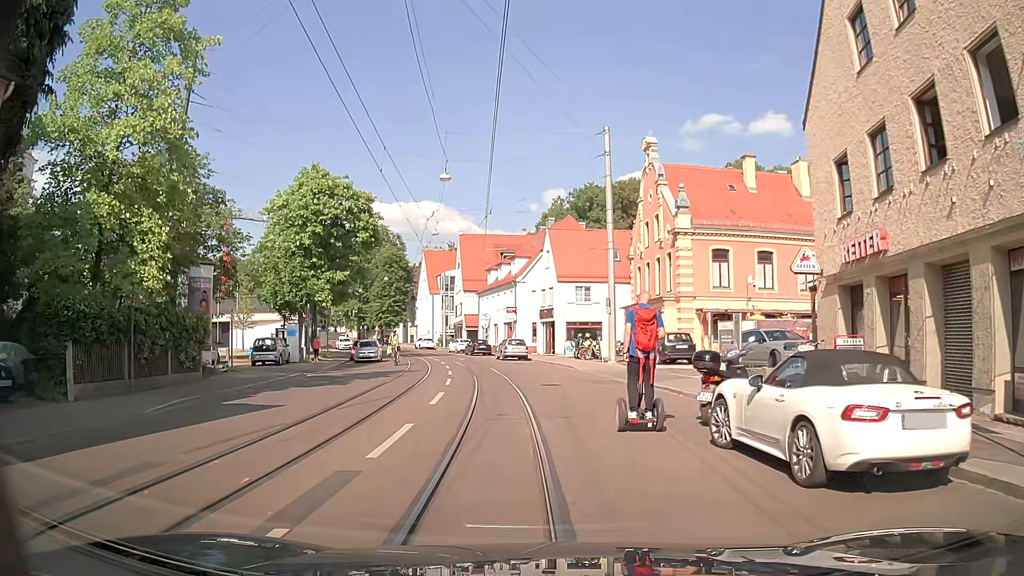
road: tertiary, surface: asphalt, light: Day
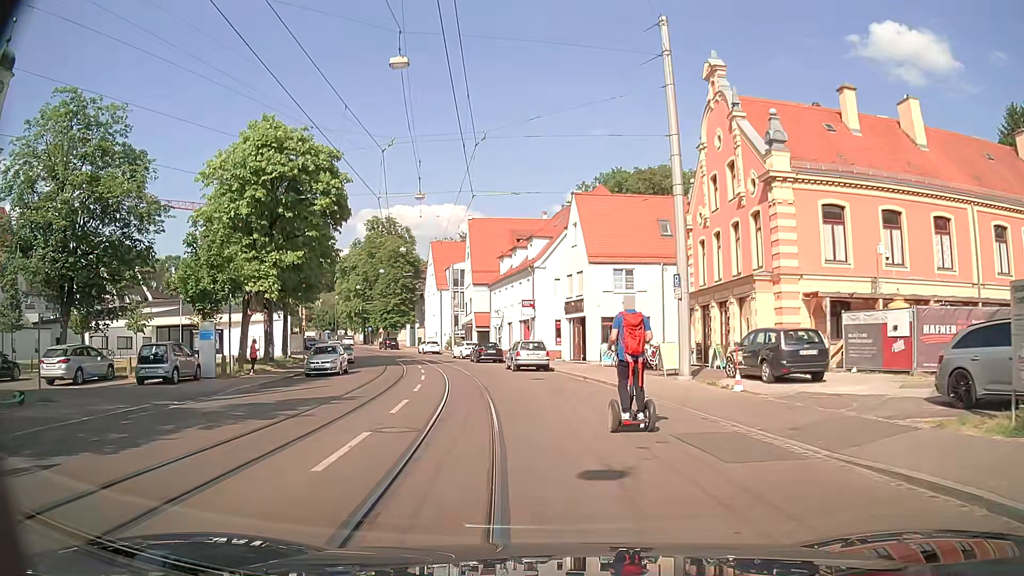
(-0.3, +12.8) m; -4°
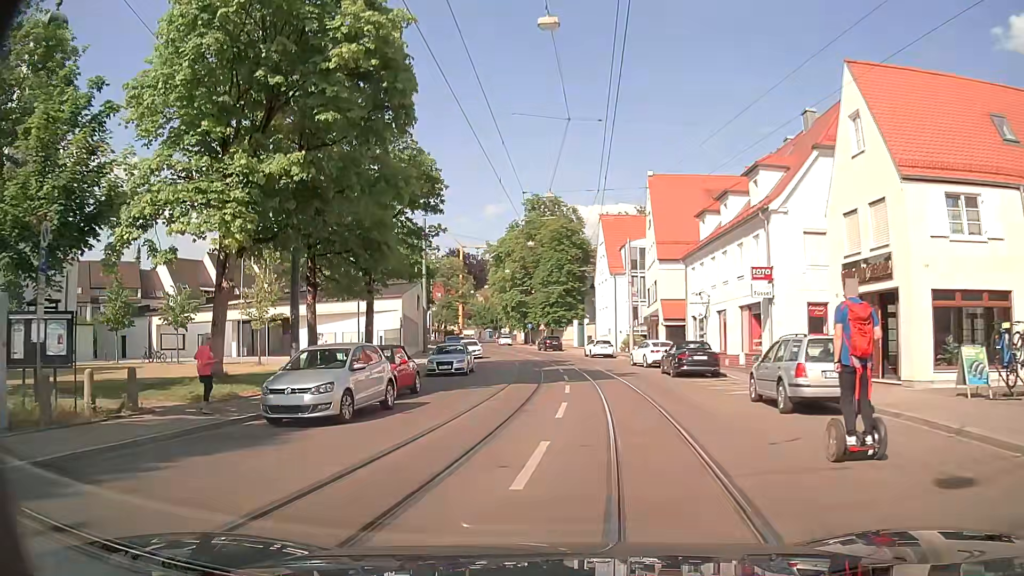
(-1.4, +19.3) m; -13°
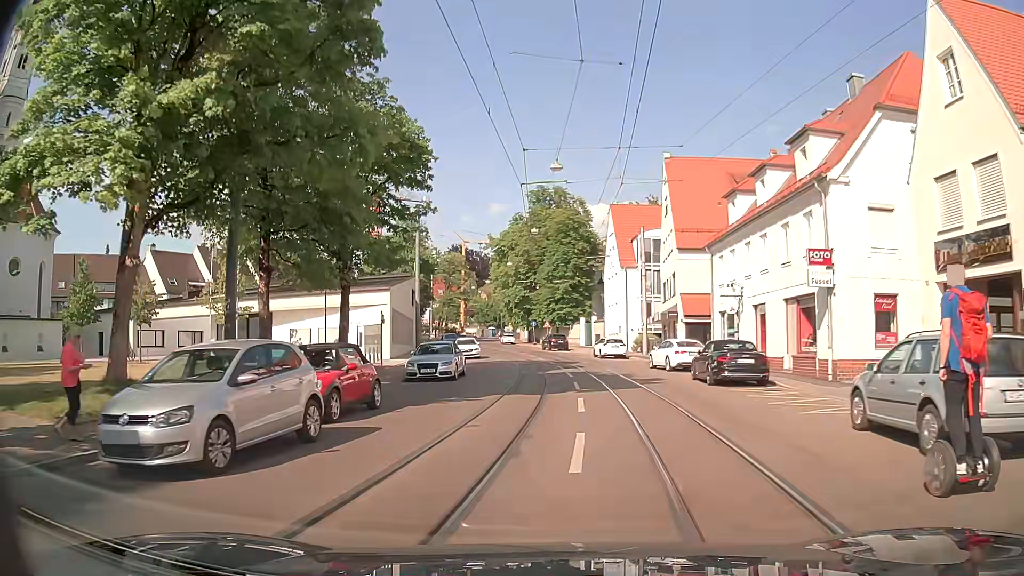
(0.0, +5.3) m; 0°
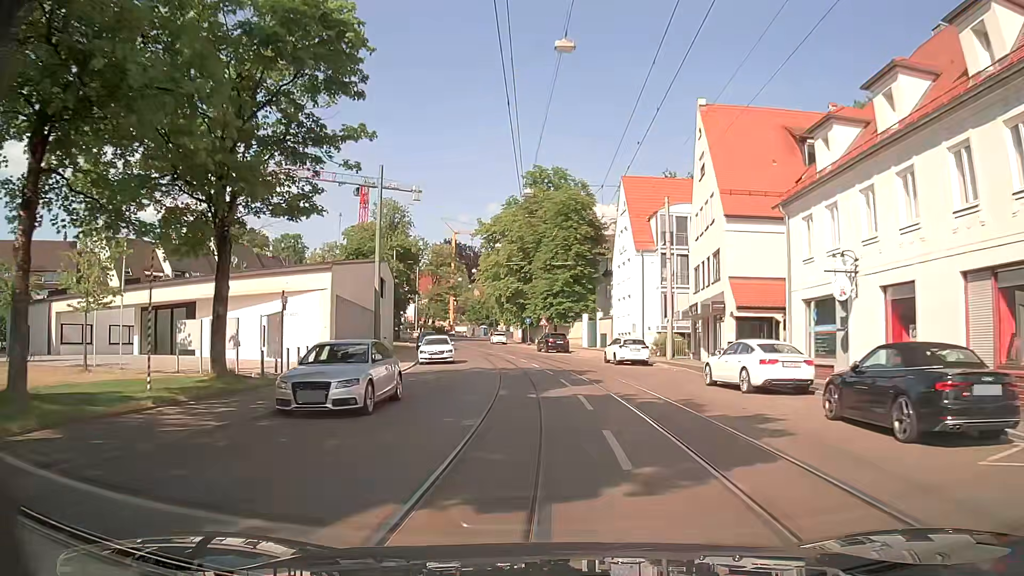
(-0.1, +11.9) m; -1°
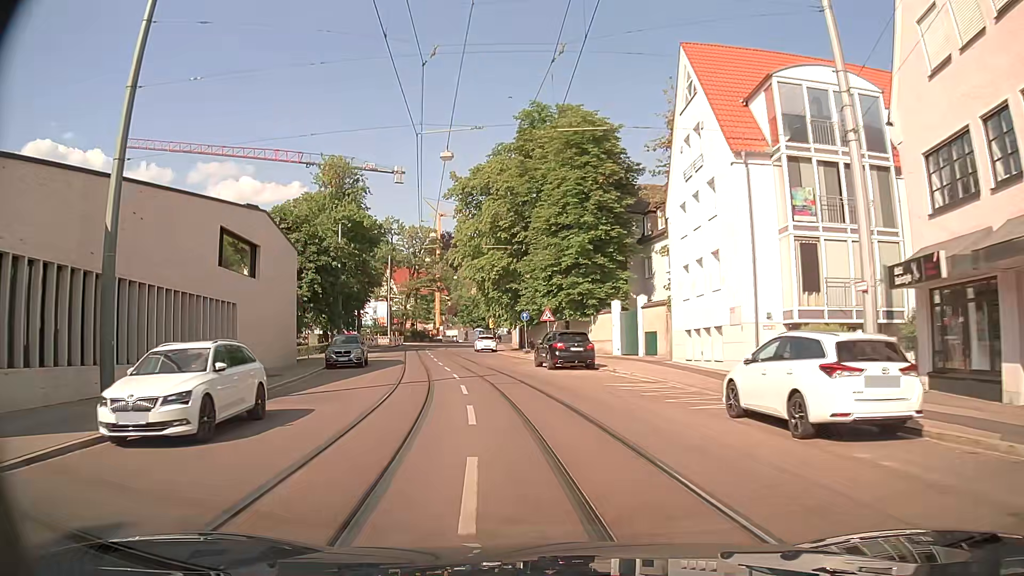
(+0.6, +26.3) m; 0°
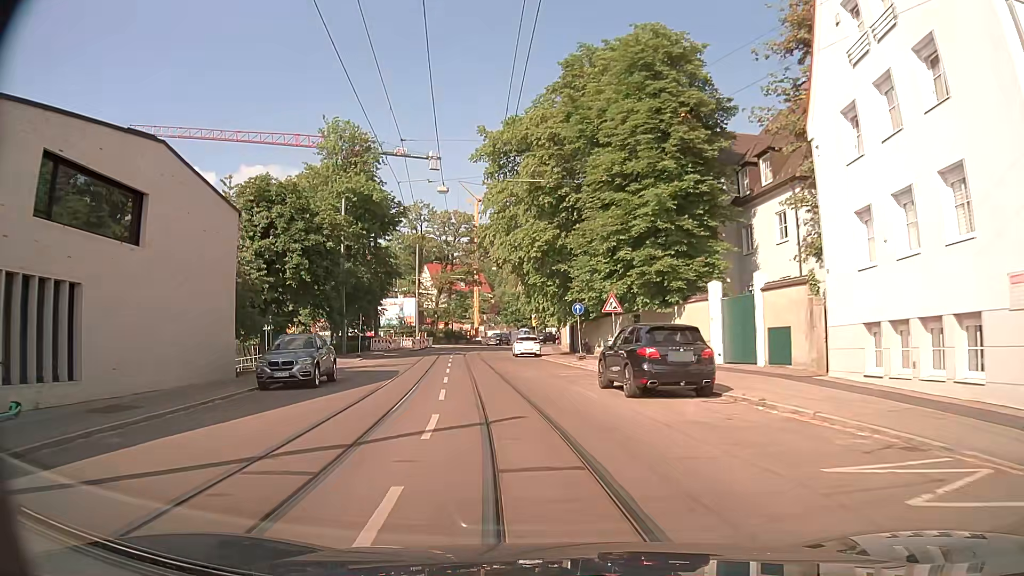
(-0.6, +13.5) m; -5°
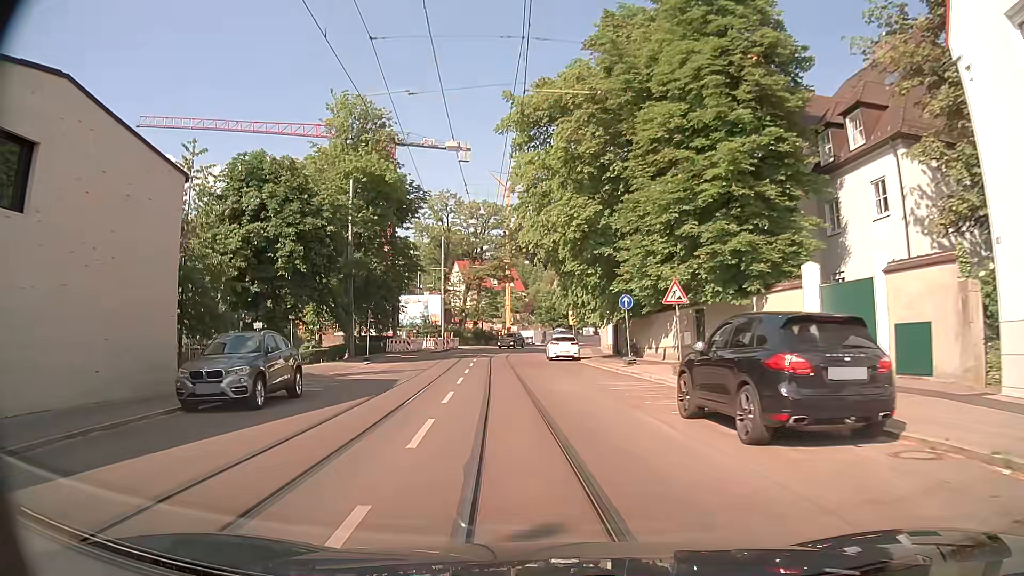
(-0.1, +6.8) m; -2°
(0, +10) (-1, +20) (-2, +30) (-2, +40) (-2, +50) (-2, +60) (0, +70) (+2, +79) (+6, +89) (+11, +97) m
